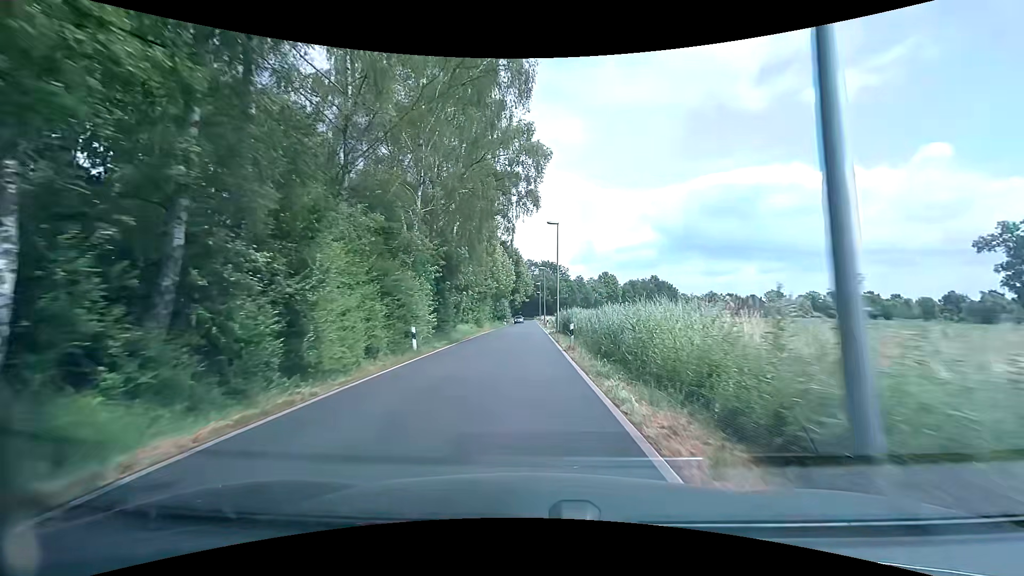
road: tertiary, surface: asphalt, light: Day
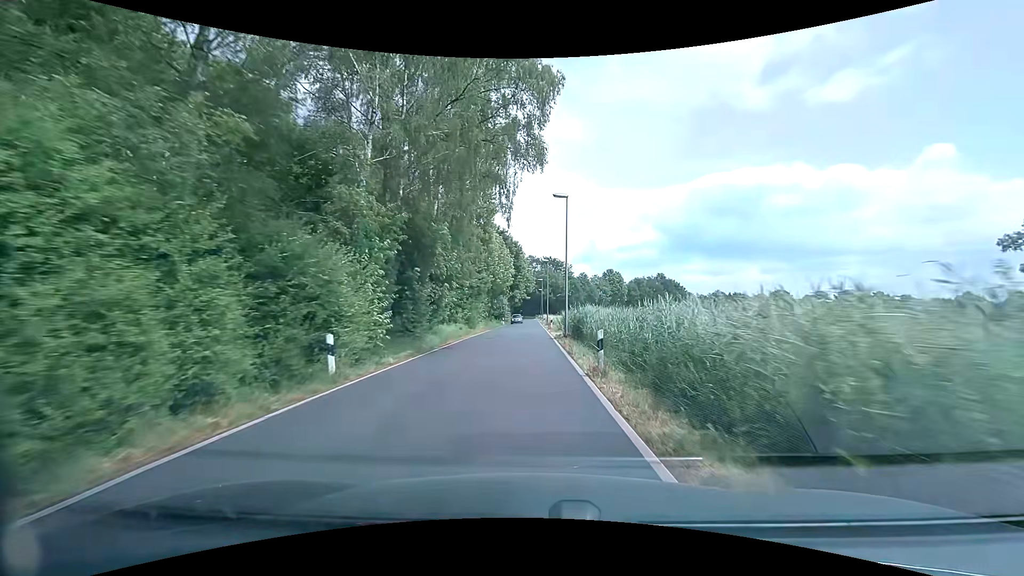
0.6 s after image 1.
(0.0, +7.6) m; 0°
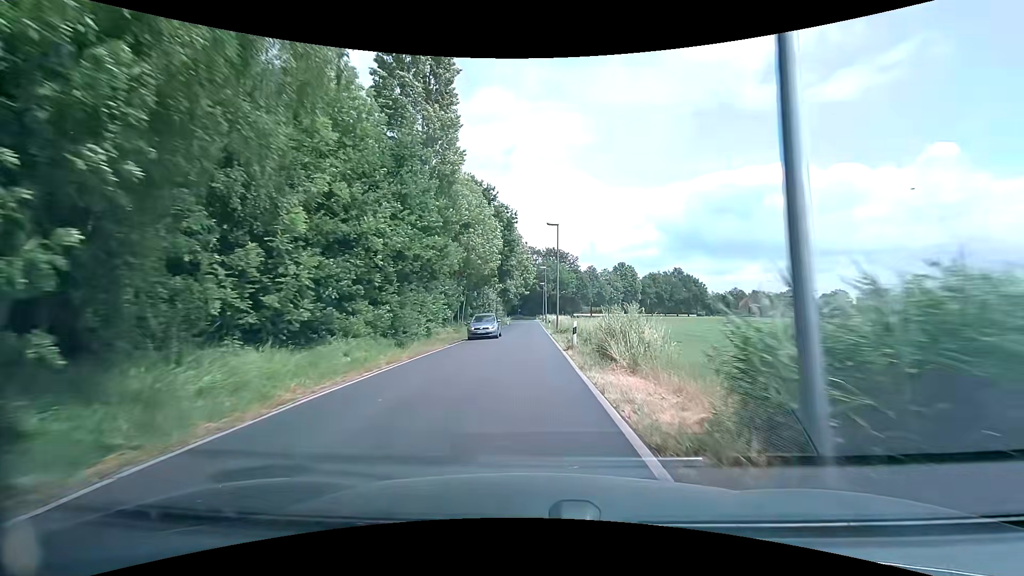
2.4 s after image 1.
(+0.1, +23.0) m; 0°
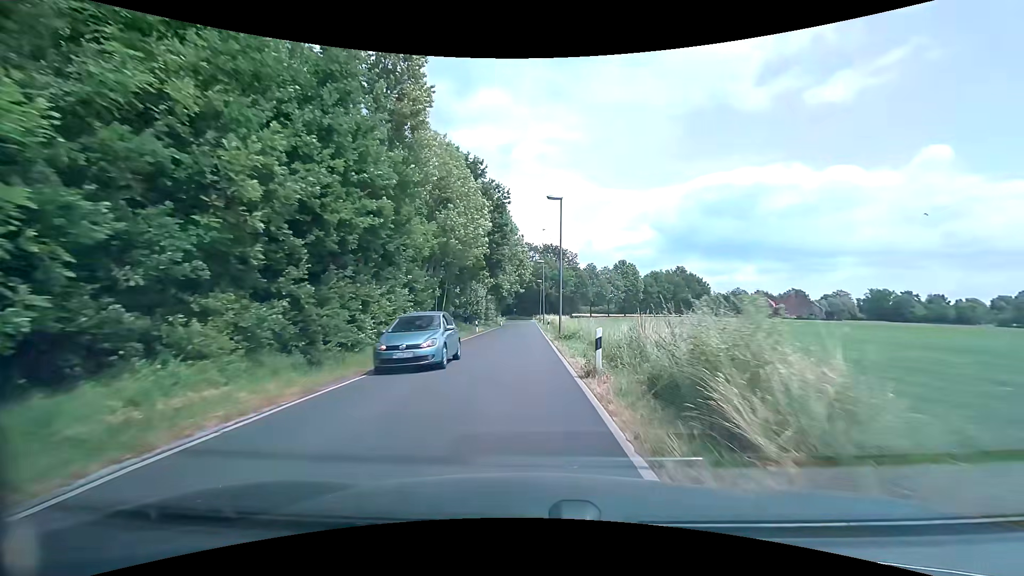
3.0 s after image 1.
(+0.1, +7.6) m; +1°
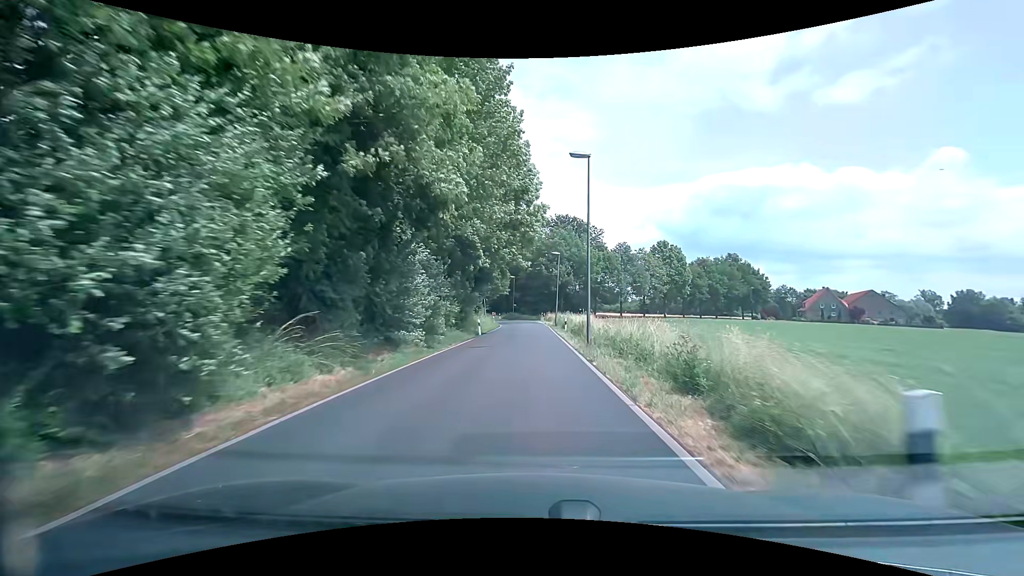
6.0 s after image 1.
(-0.7, +38.3) m; 0°
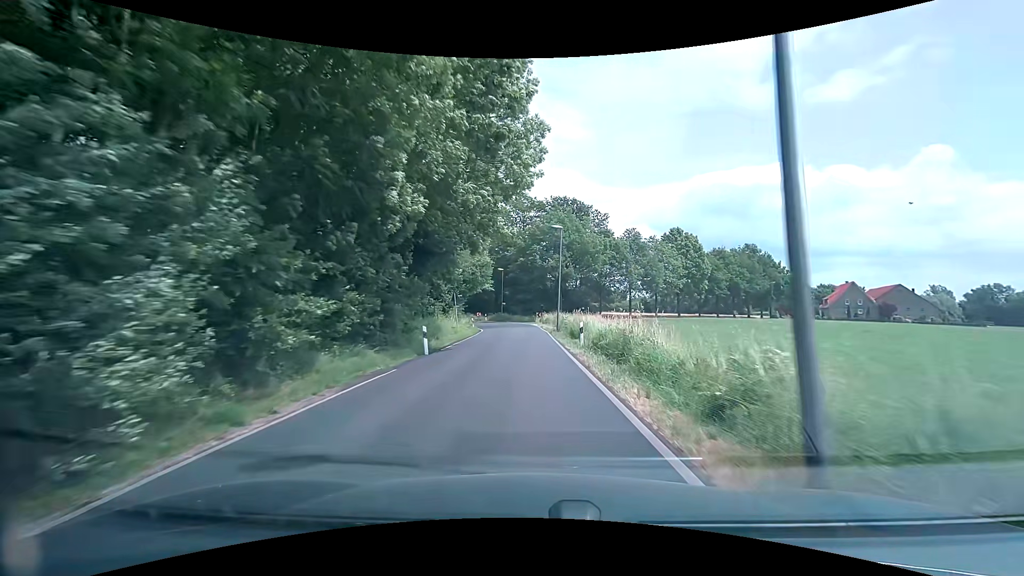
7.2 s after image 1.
(0.0, +15.3) m; +1°
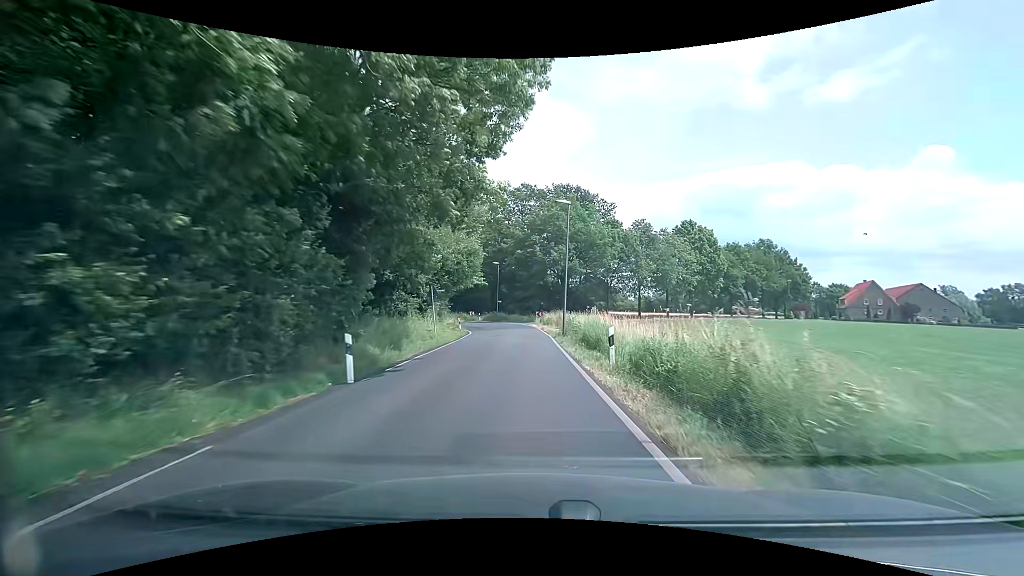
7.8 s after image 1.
(0.0, +7.6) m; 0°
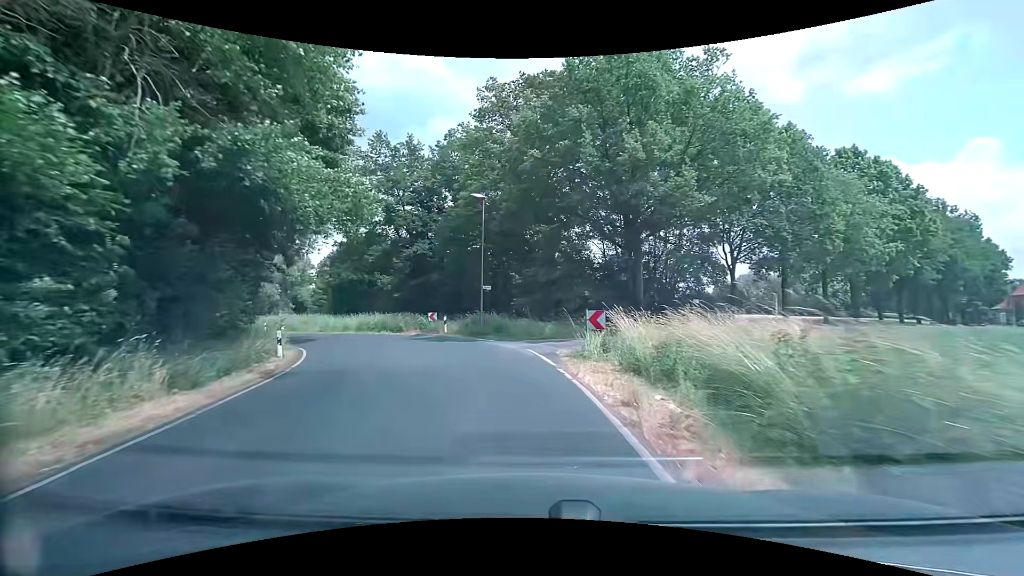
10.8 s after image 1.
(-0.4, +36.6) m; -4°
(0, +10) (-3, +20) (-7, +29) (-13, +36) (-21, +42) (-29, +48) (-37, +54) (-46, +60) (-54, +66) (-62, +72) m
